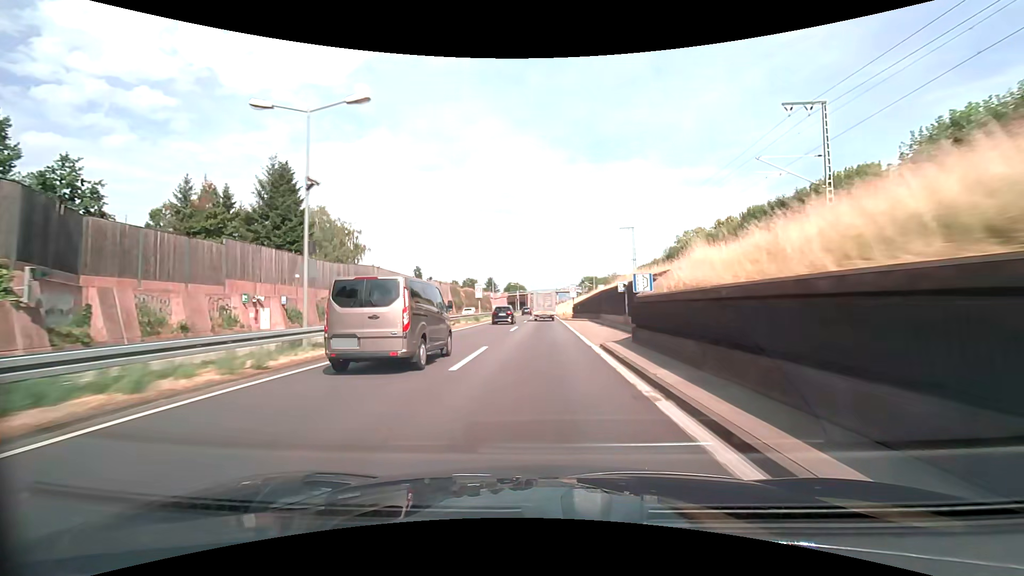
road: trunk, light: Day
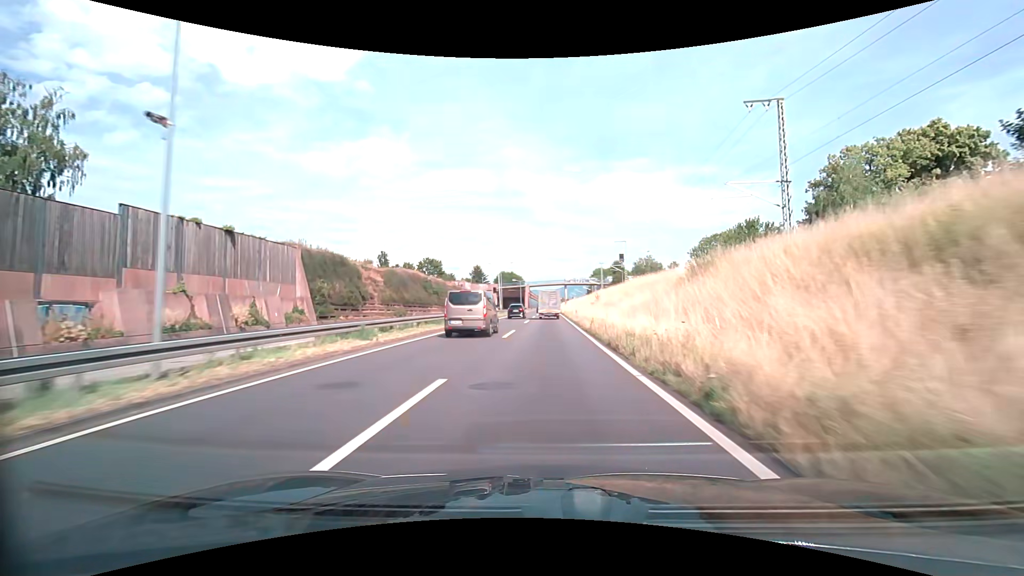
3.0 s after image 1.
(-0.3, +61.8) m; -1°
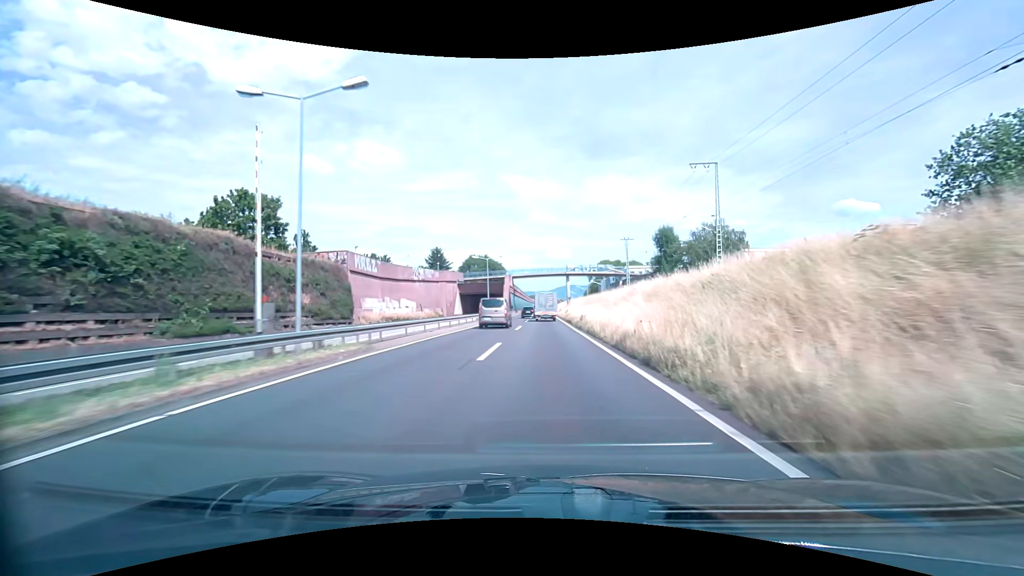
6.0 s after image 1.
(+0.2, +62.4) m; +1°
(0, +10) (0, +20) (0, +30) (0, +40) (0, +50) (0, +60) (0, +70) (0, +80) (0, +90) (0, +100) m
